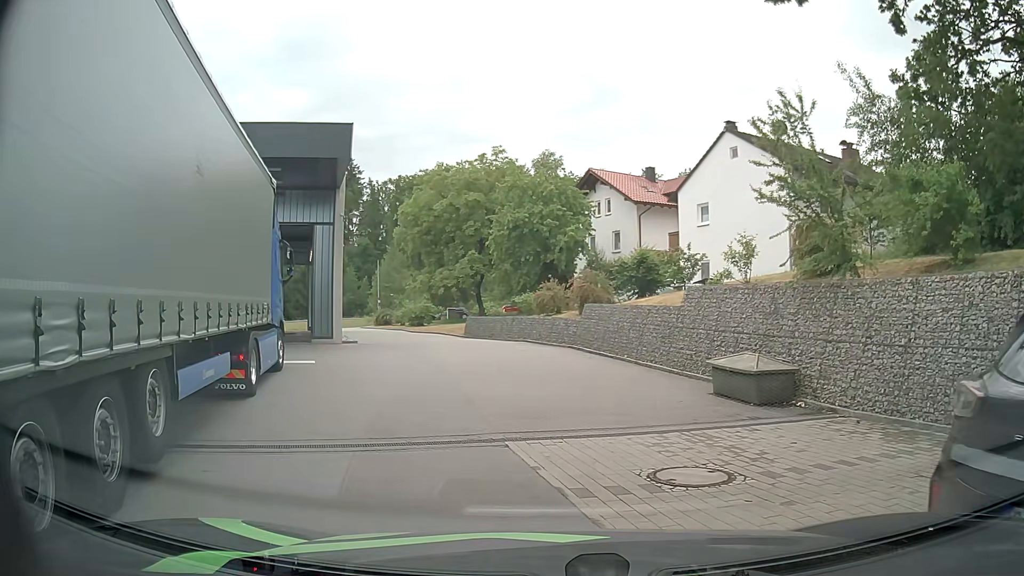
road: residential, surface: asphalt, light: Day
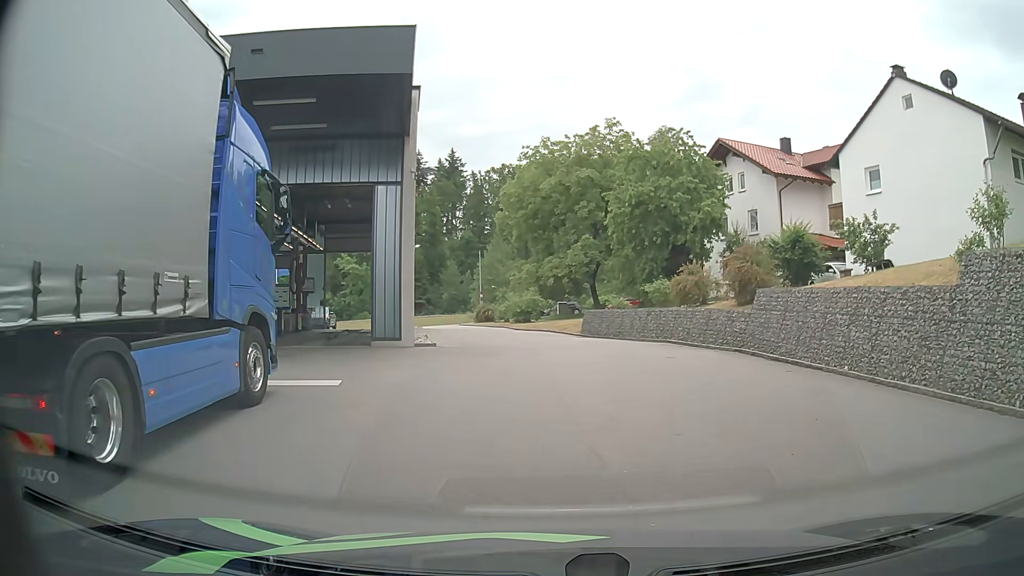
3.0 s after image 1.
(-1.1, +7.4) m; -9°
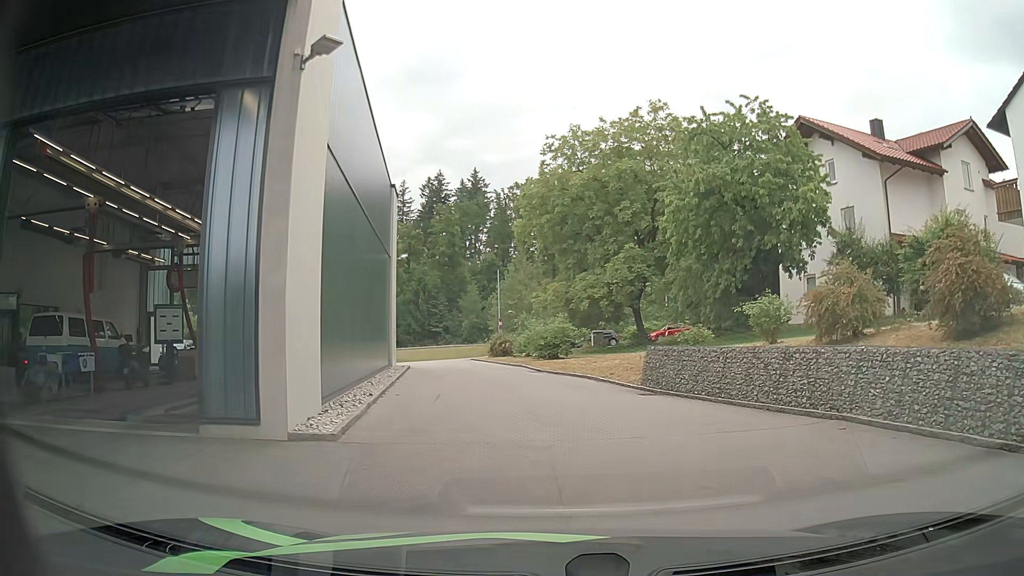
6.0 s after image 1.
(-0.4, +11.1) m; -2°
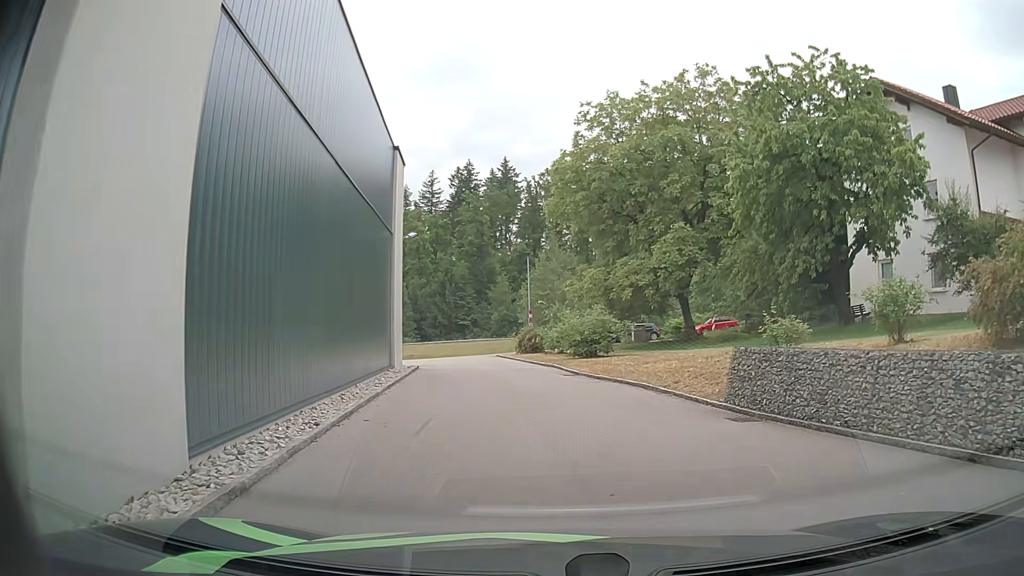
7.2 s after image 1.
(-0.2, +5.2) m; -3°
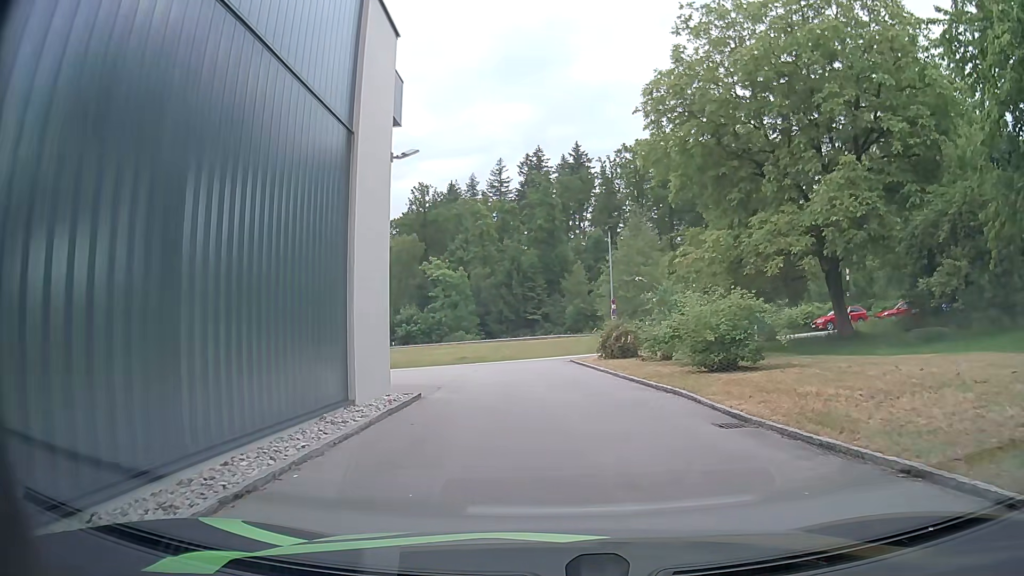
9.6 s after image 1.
(-0.8, +11.8) m; -7°
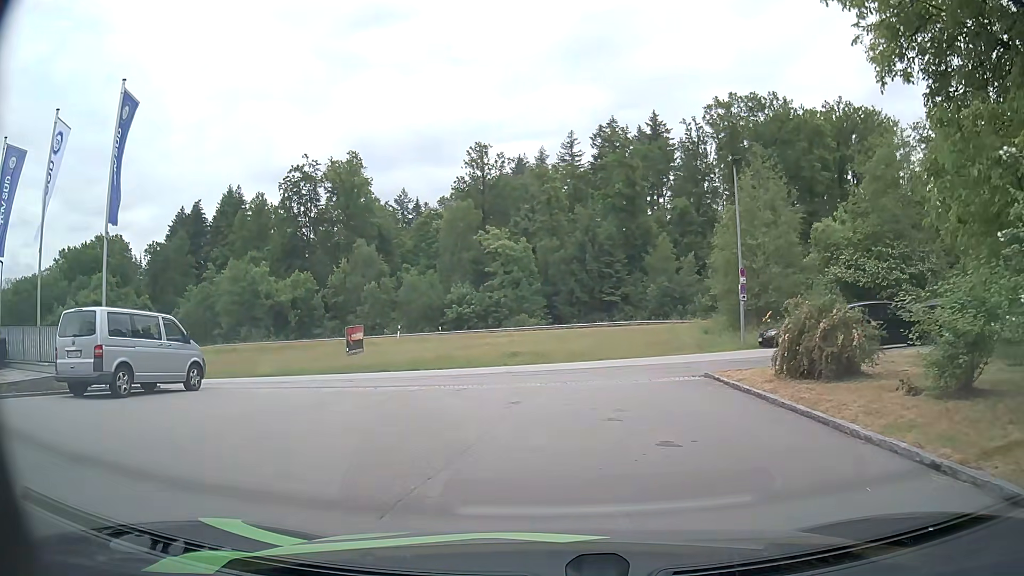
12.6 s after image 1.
(-0.6, +14.6) m; -5°
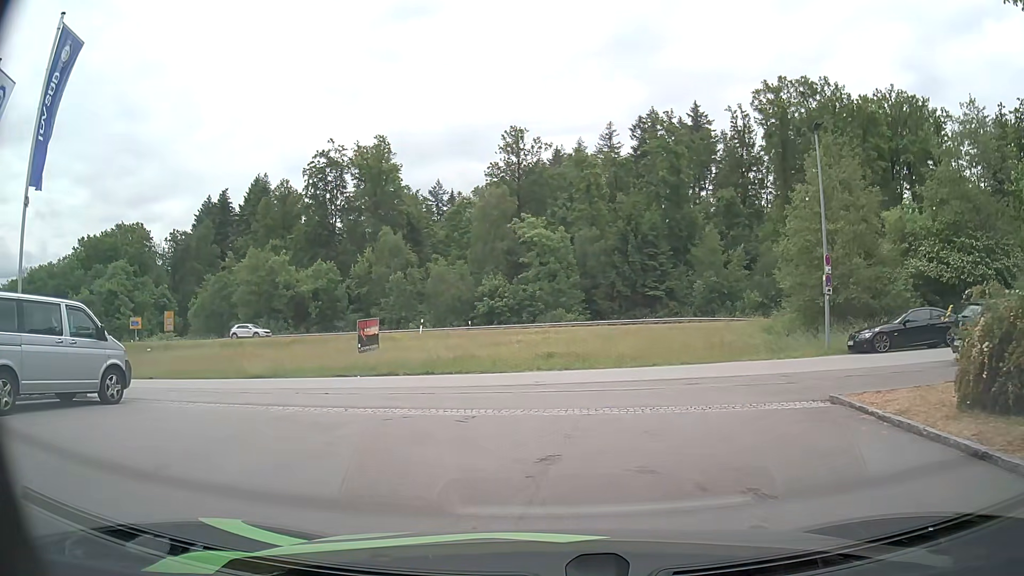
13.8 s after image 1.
(-0.2, +5.2) m; -4°
